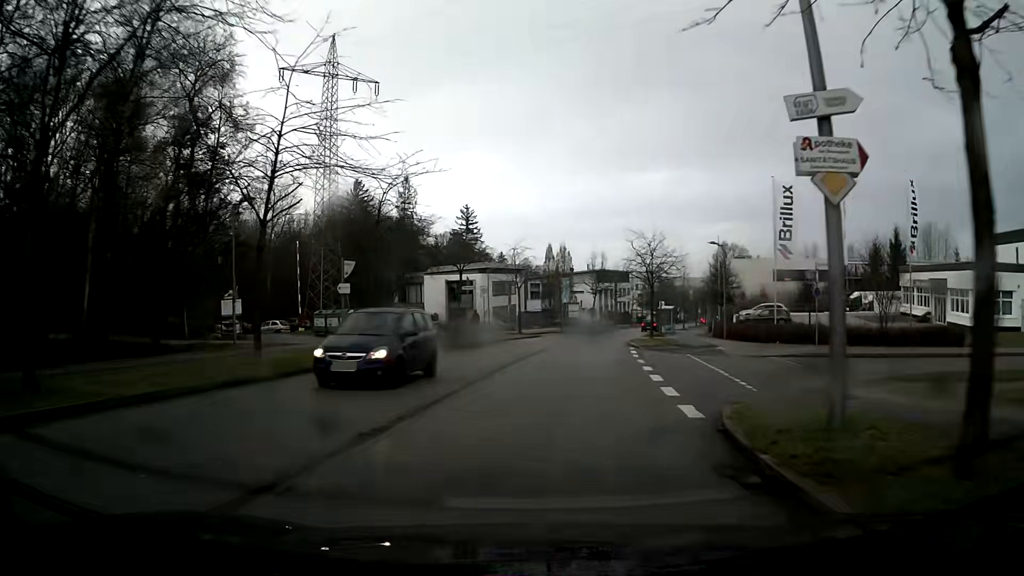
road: residential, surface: asphalt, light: Day
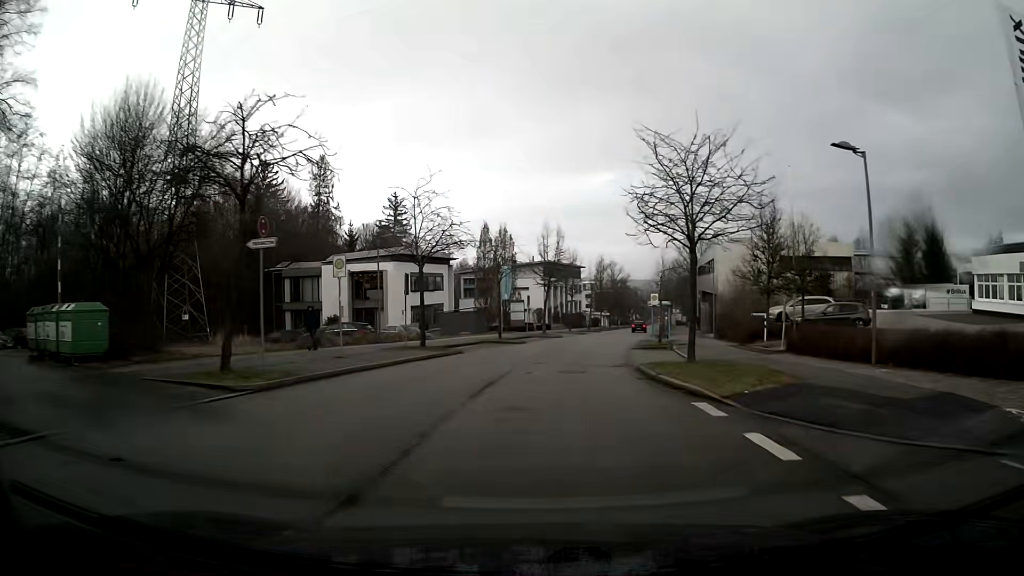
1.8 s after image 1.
(+0.9, +21.7) m; +5°
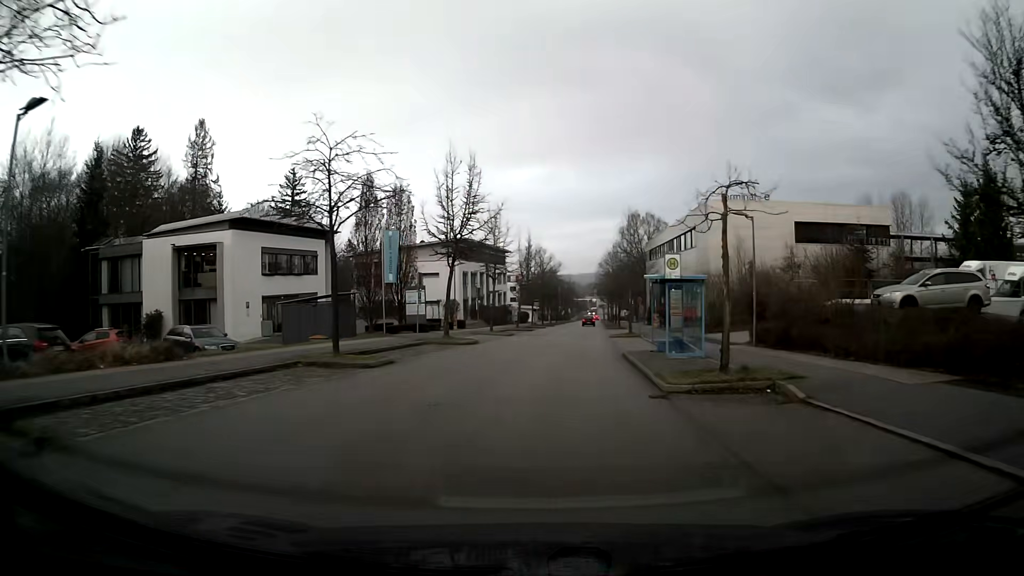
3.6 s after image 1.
(+1.3, +22.0) m; +7°
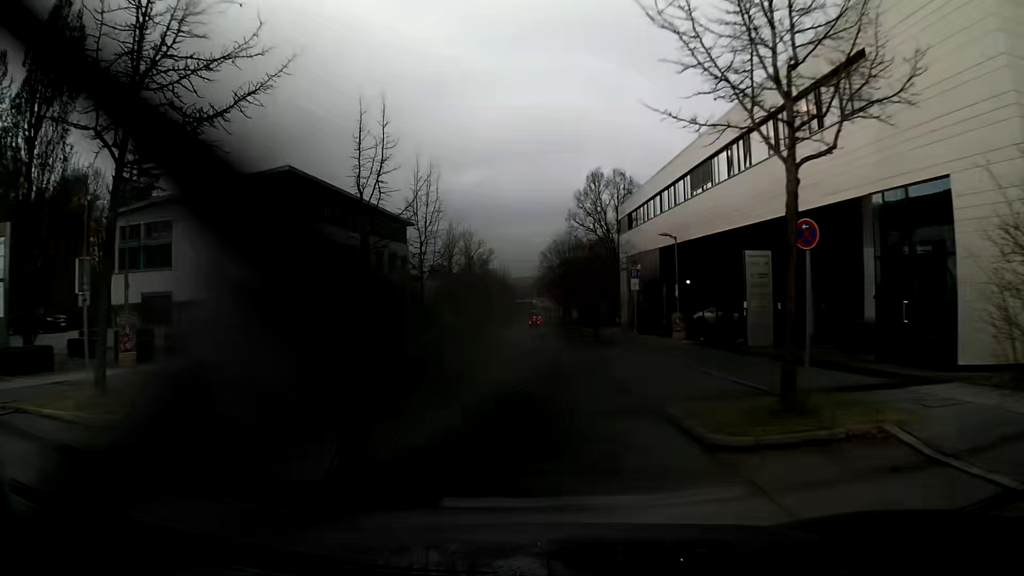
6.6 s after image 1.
(+2.2, +37.4) m; +4°
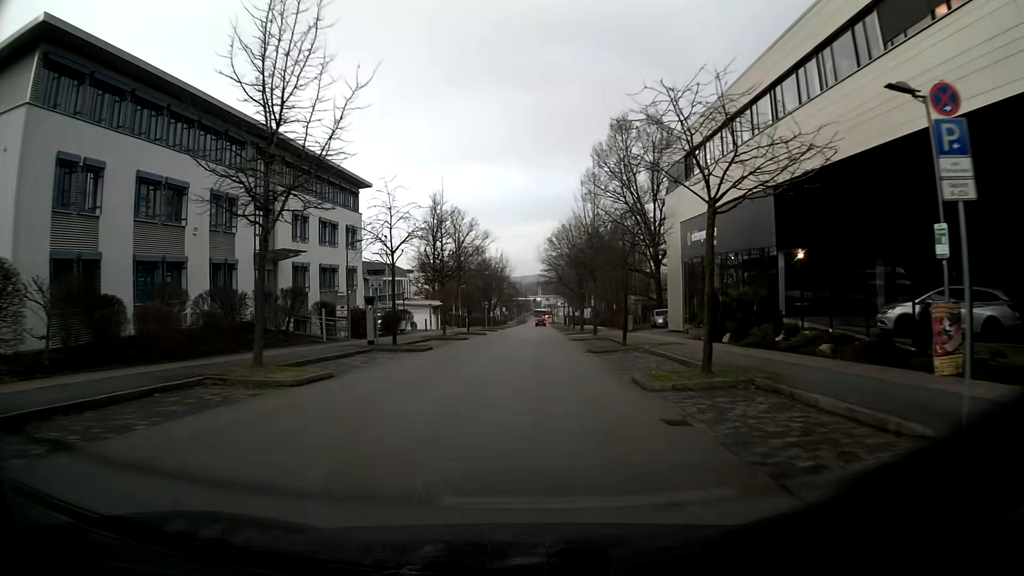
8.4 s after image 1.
(0.0, +22.7) m; 0°
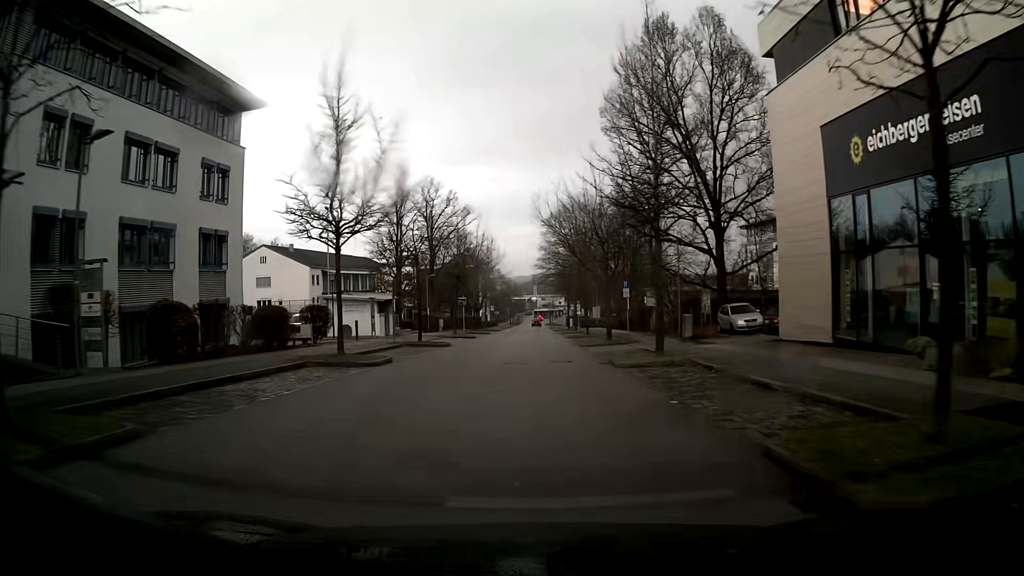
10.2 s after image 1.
(+0.1, +22.4) m; +1°
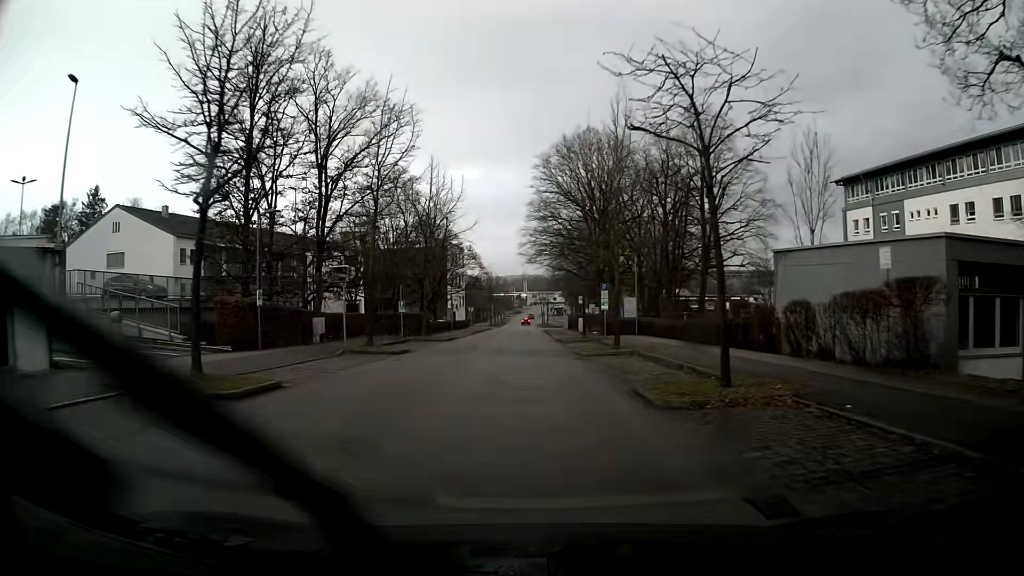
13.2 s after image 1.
(0.0, +36.4) m; 0°
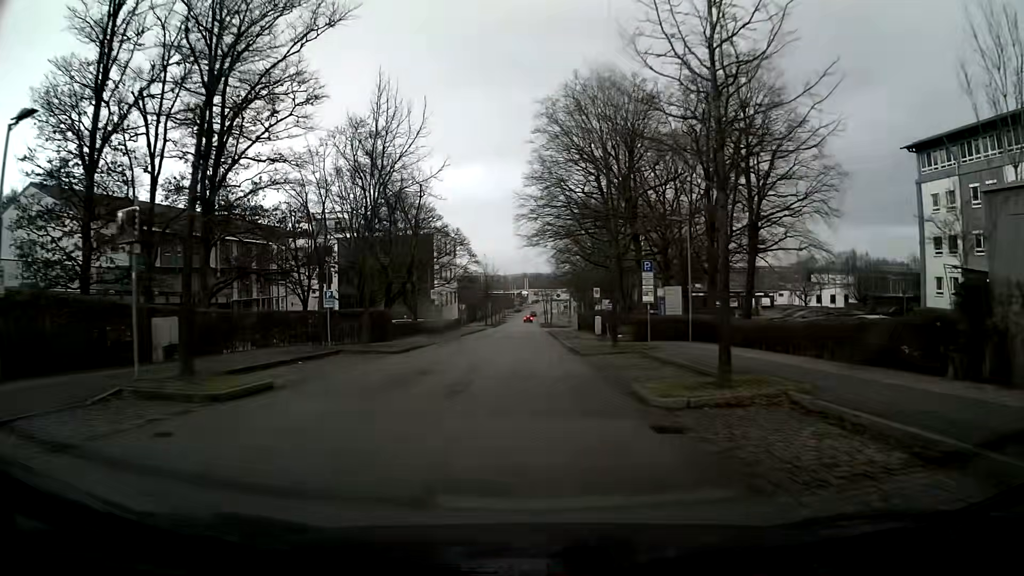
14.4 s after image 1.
(0.0, +14.3) m; 0°
